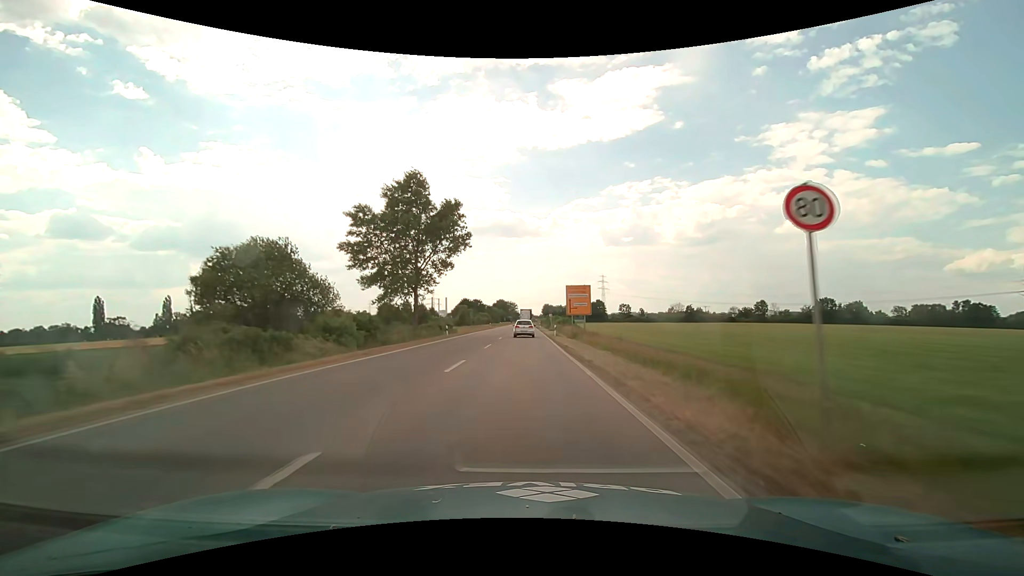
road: primary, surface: asphalt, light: Day
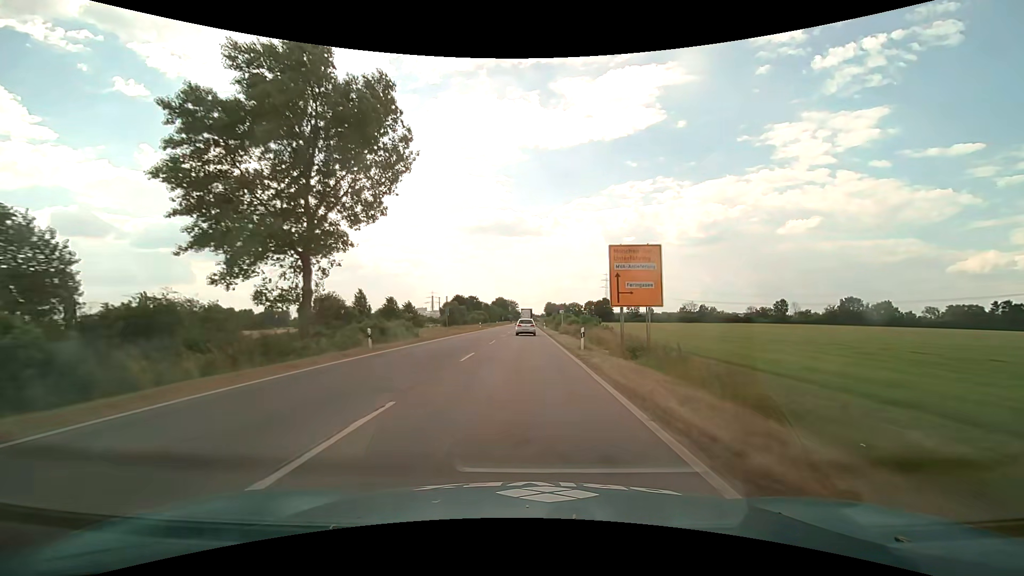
(0.0, +21.4) m; 0°
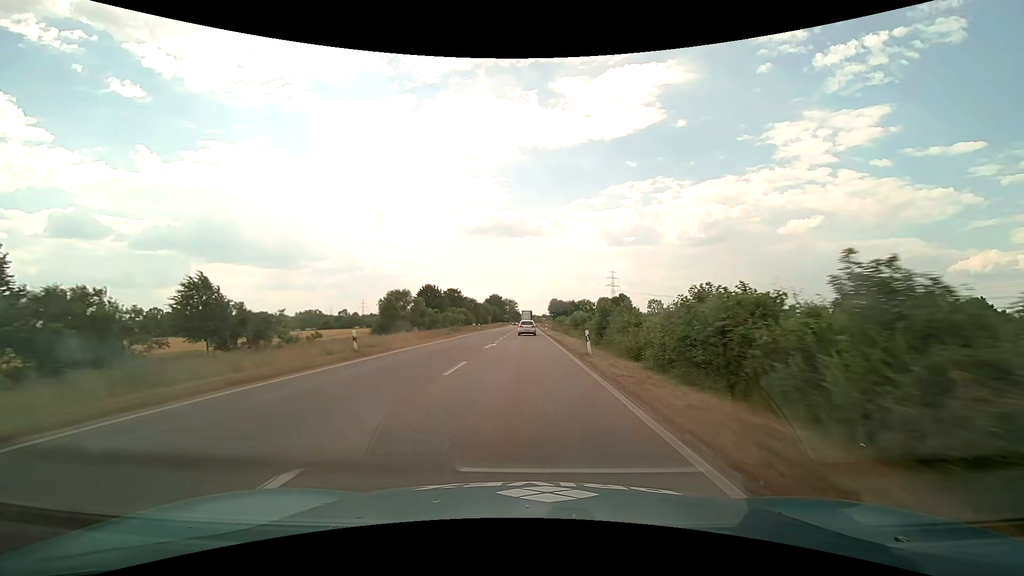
(0.0, +52.5) m; 0°
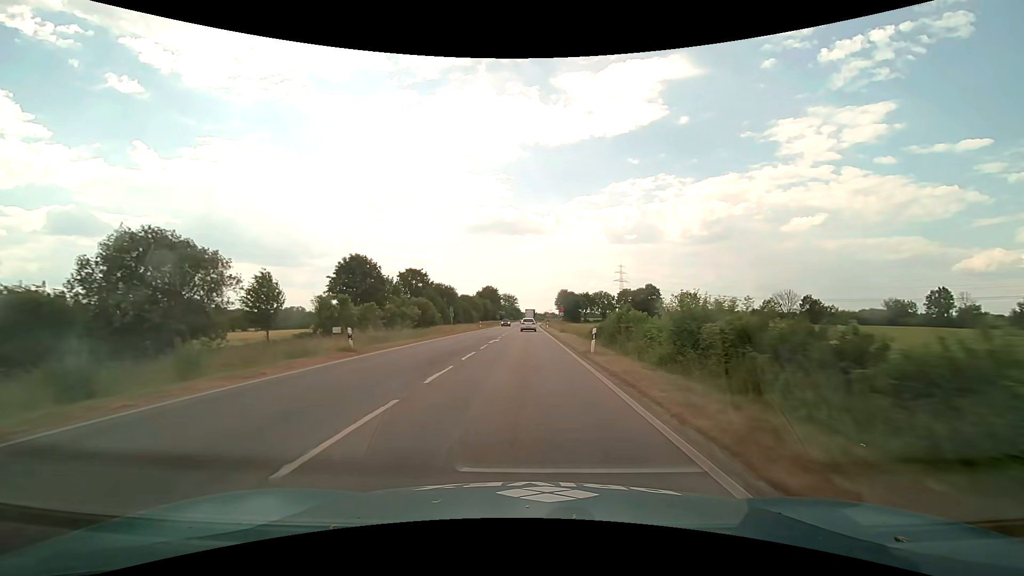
(0.0, +51.0) m; 0°
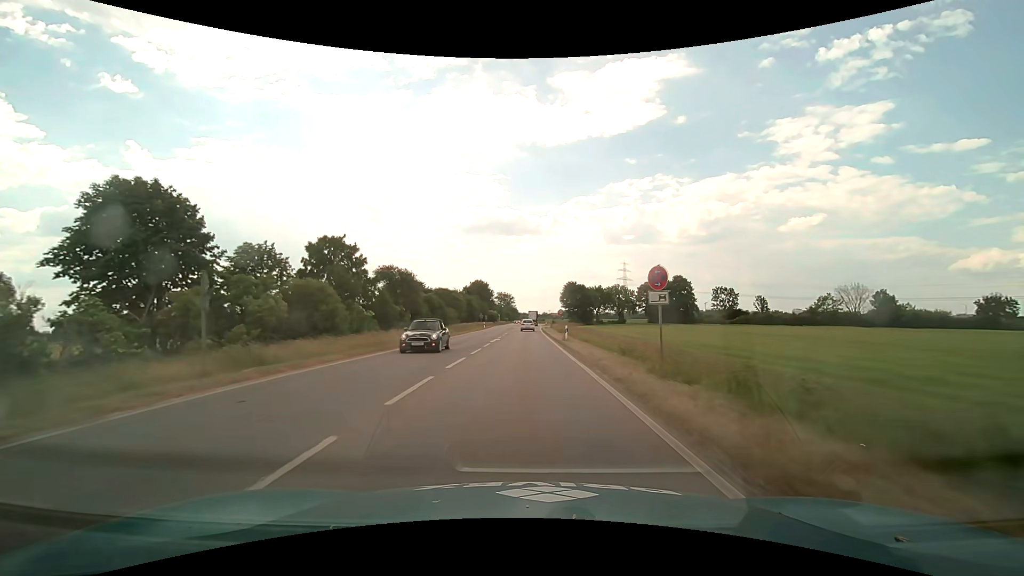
(+0.1, +38.2) m; 0°
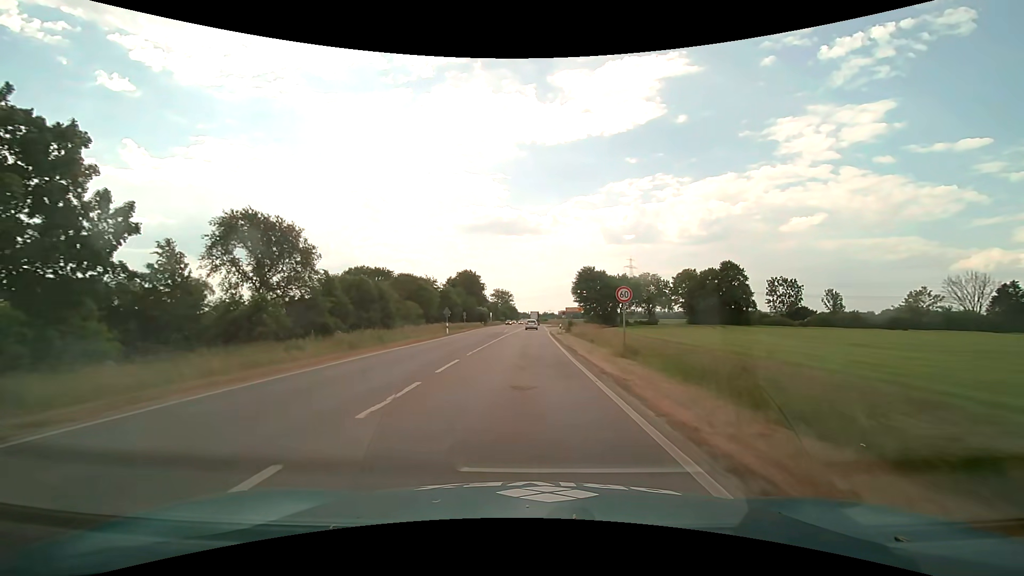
(-0.1, +37.0) m; 0°
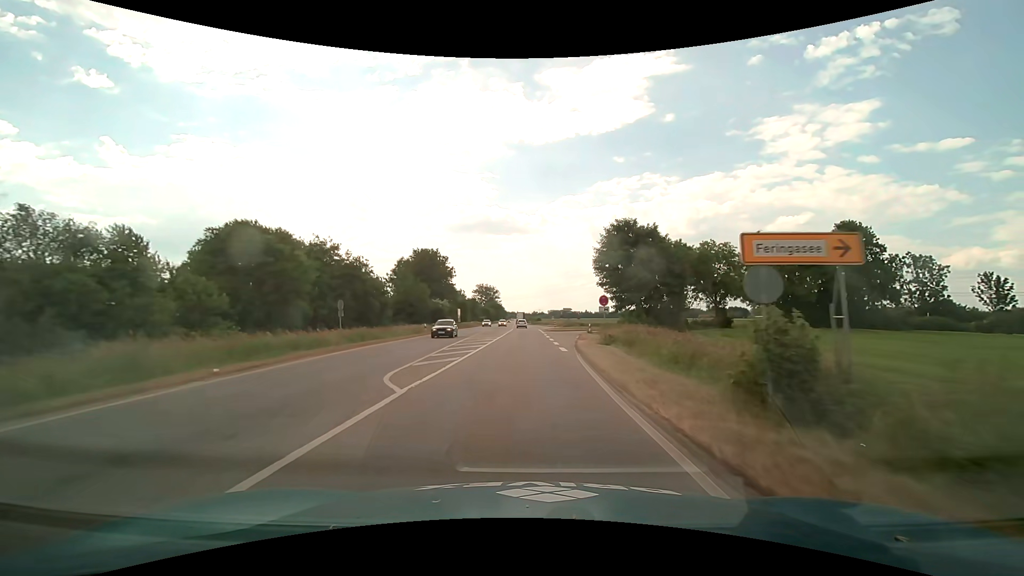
(+0.3, +45.5) m; +1°
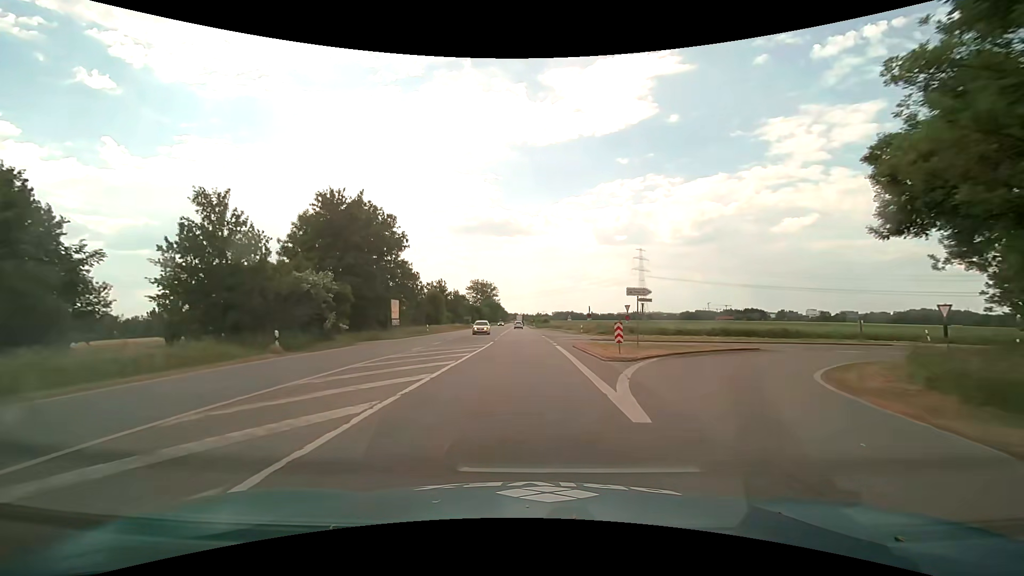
(+0.1, +44.9) m; 0°
(0, +10) (0, +20) (0, +30) (0, +40) (0, +50) (0, +60) (0, +70) (-1, +80) (-1, +90) (-1, +100) m
